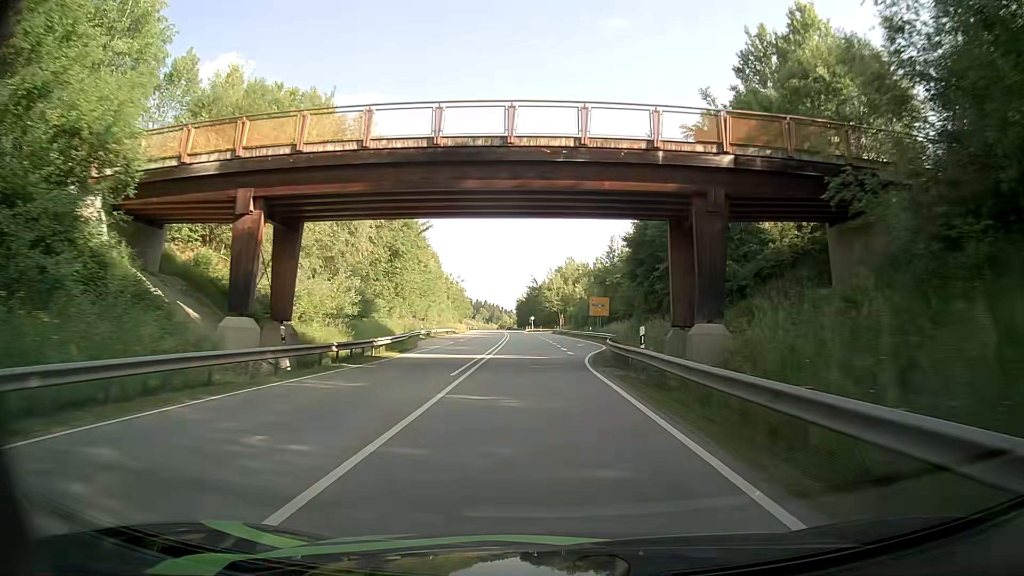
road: primary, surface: asphalt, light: Day
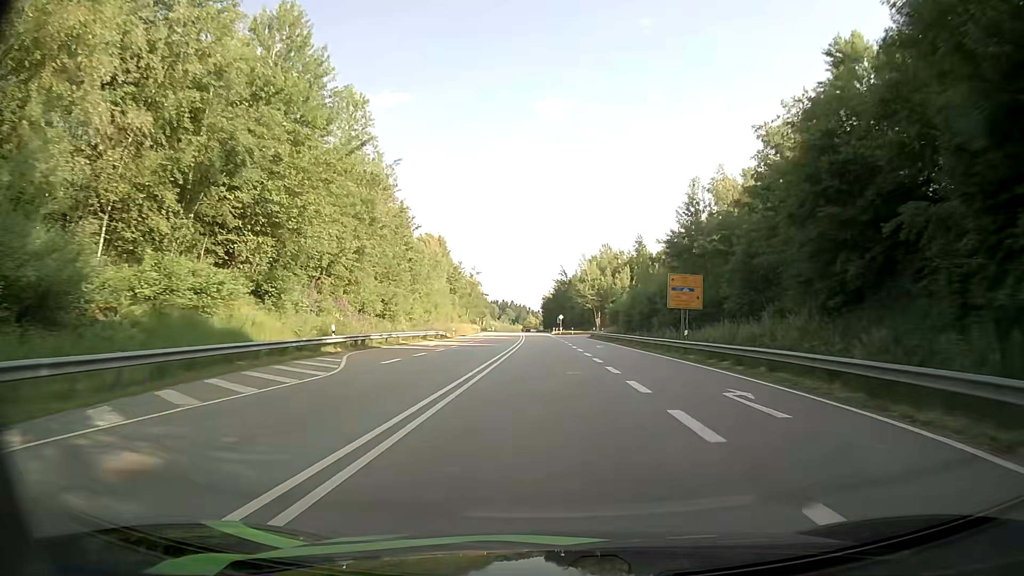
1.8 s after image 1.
(-0.7, +35.7) m; -2°
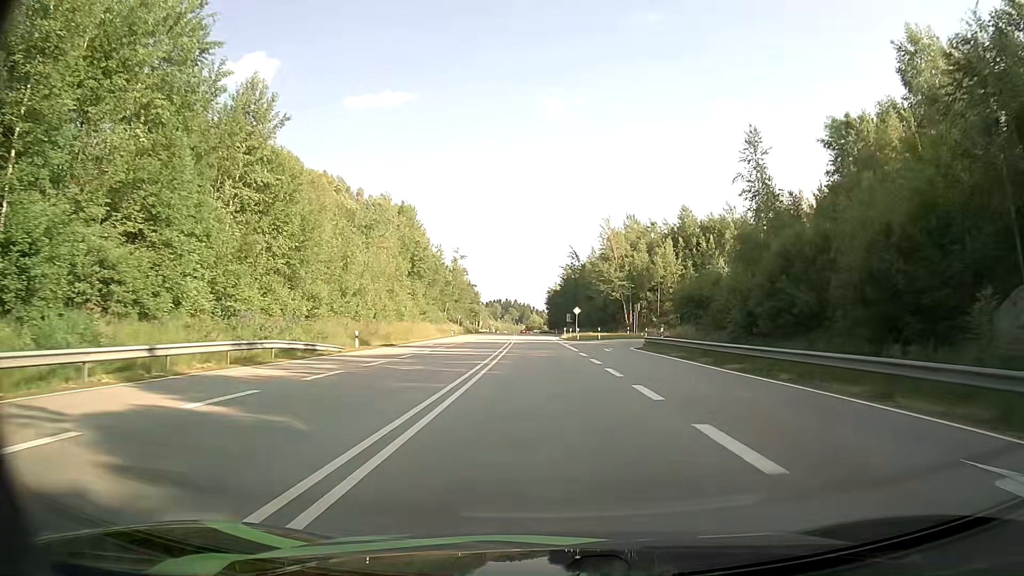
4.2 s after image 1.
(-0.7, +43.6) m; -1°
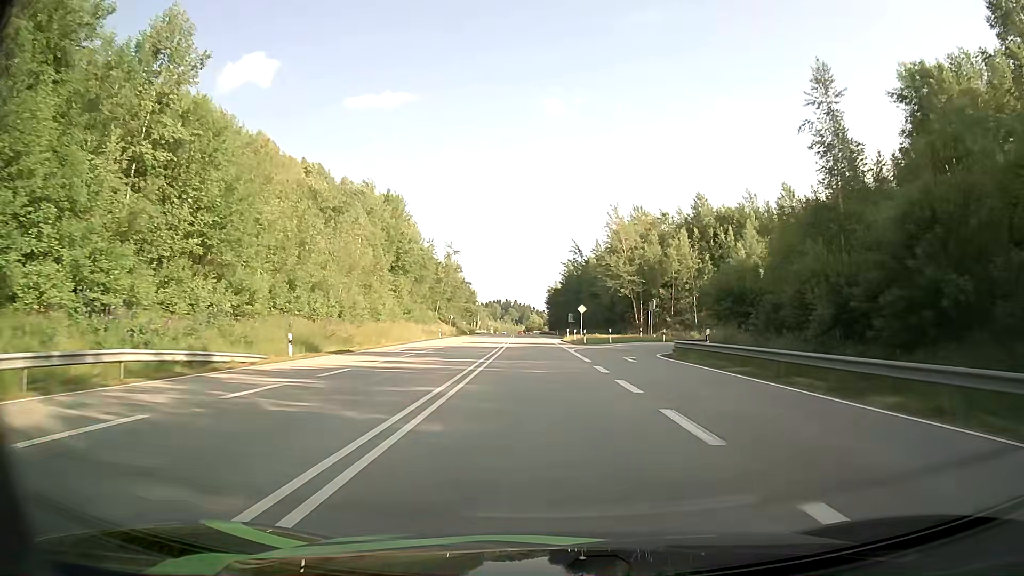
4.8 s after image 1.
(0.0, +10.2) m; 0°
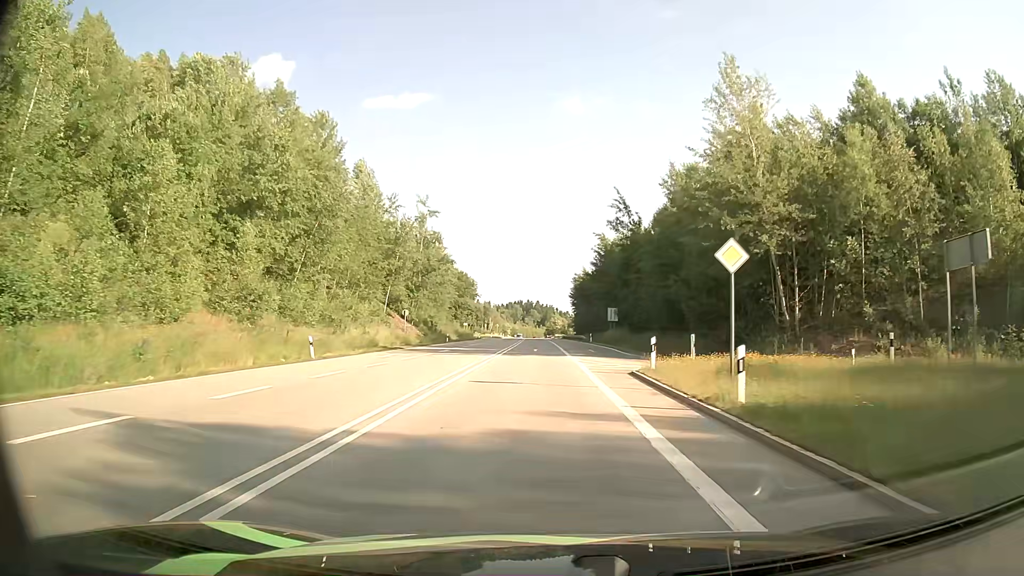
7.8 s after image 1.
(-0.5, +47.6) m; -2°
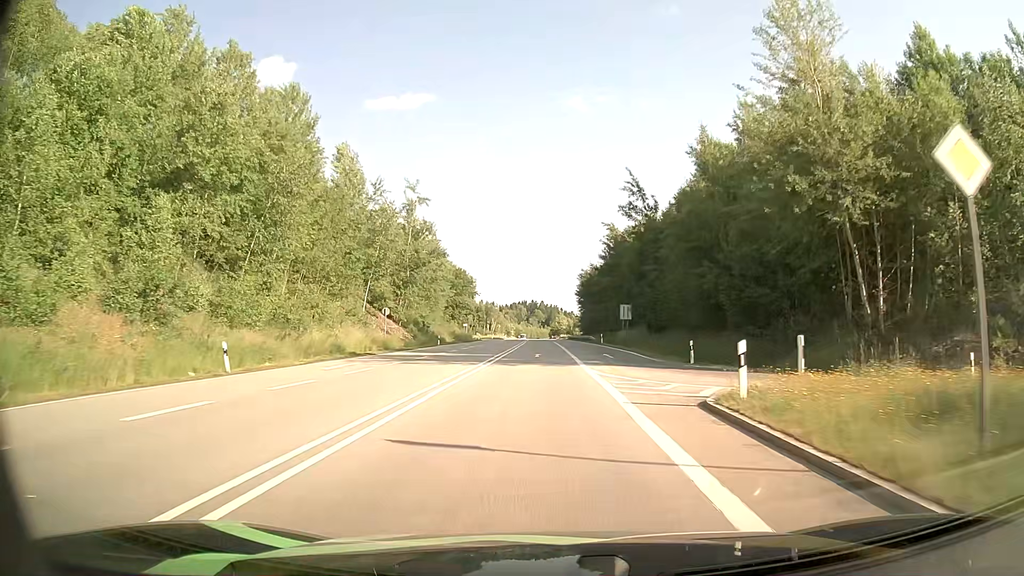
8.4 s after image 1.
(-0.1, +9.3) m; 0°
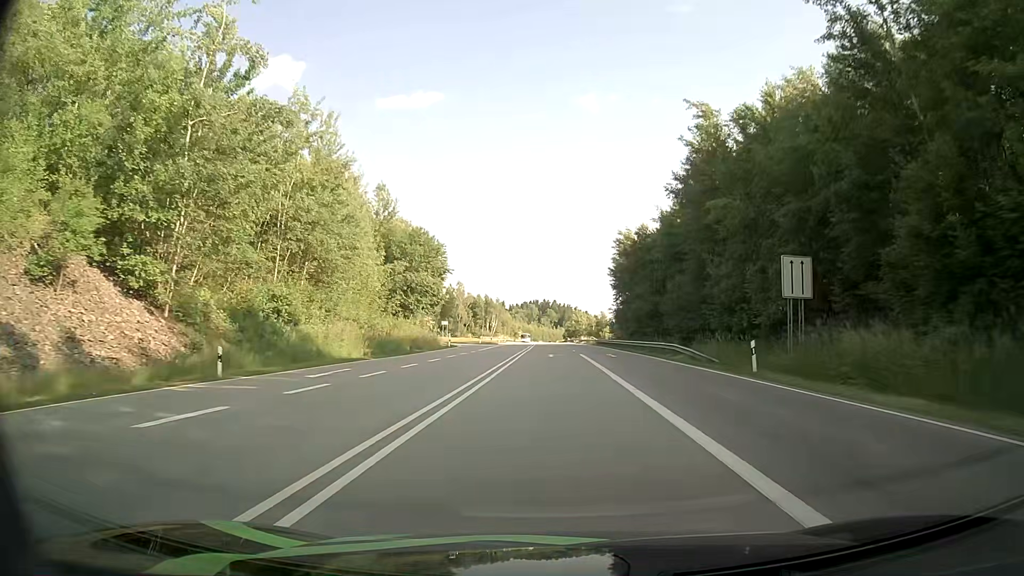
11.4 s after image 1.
(-0.8, +49.1) m; -1°
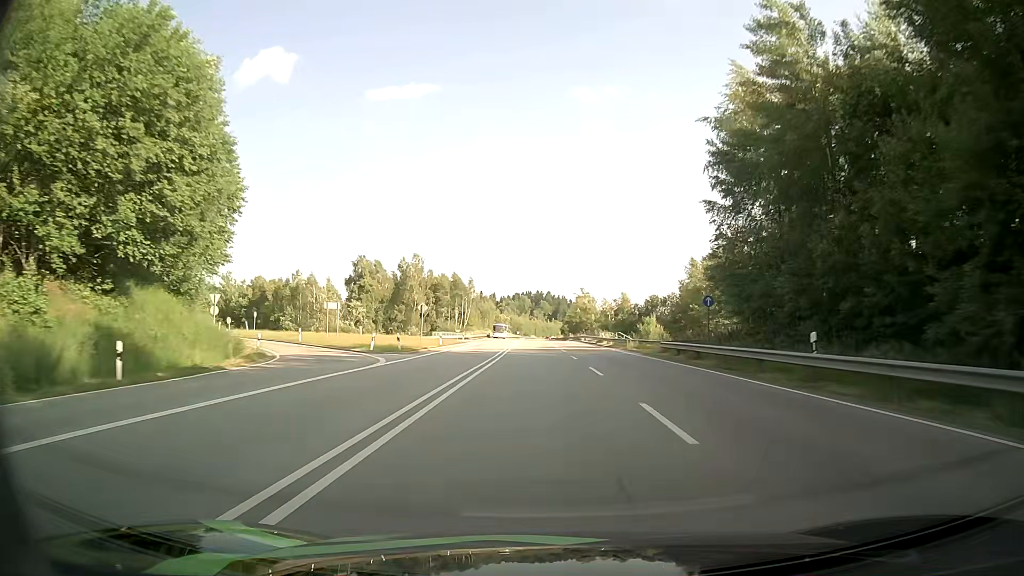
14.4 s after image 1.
(+0.1, +56.4) m; +1°
(0, +10) (0, +20) (0, +30) (0, +40) (0, +50) (0, +60) (0, +70) (0, +80) (0, +90) (0, +100) m
